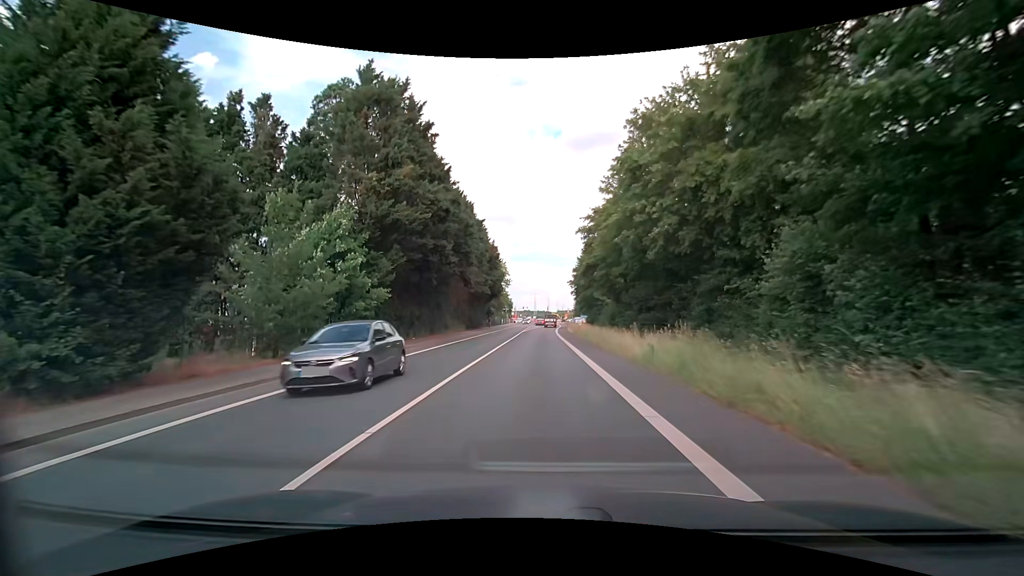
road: secondary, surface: asphalt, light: Day
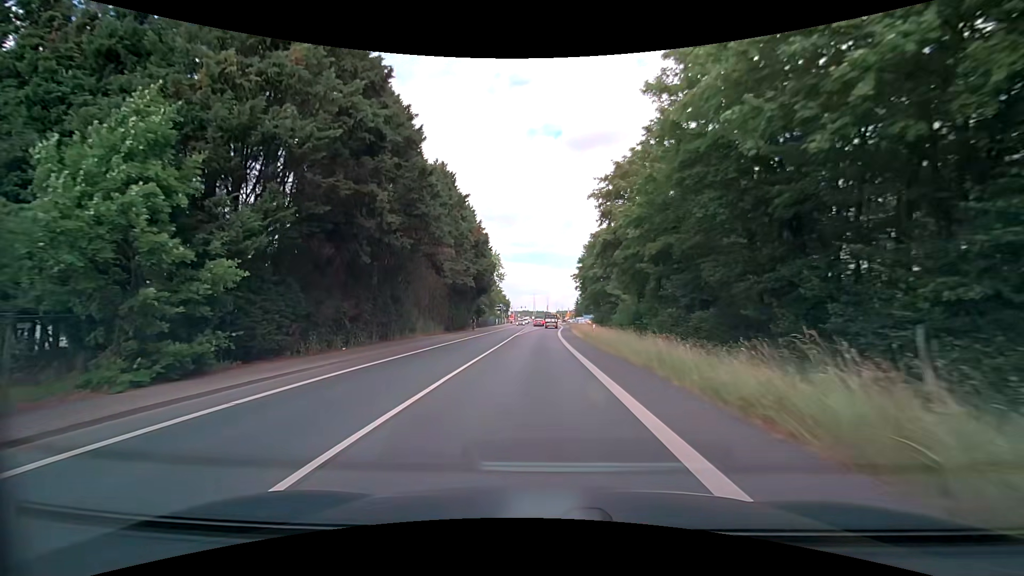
(+0.1, +13.2) m; +1°
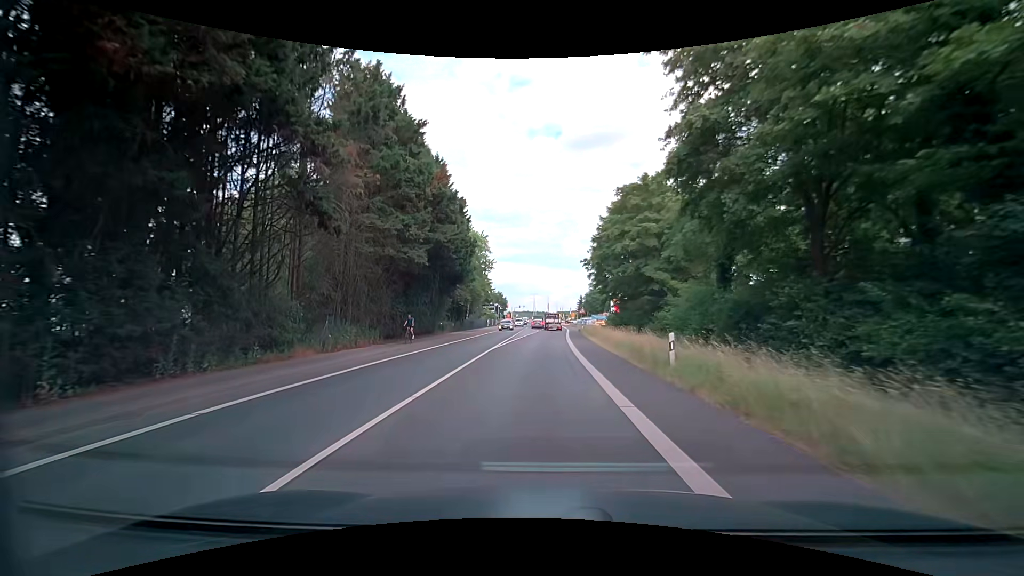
(-0.2, +19.5) m; -1°
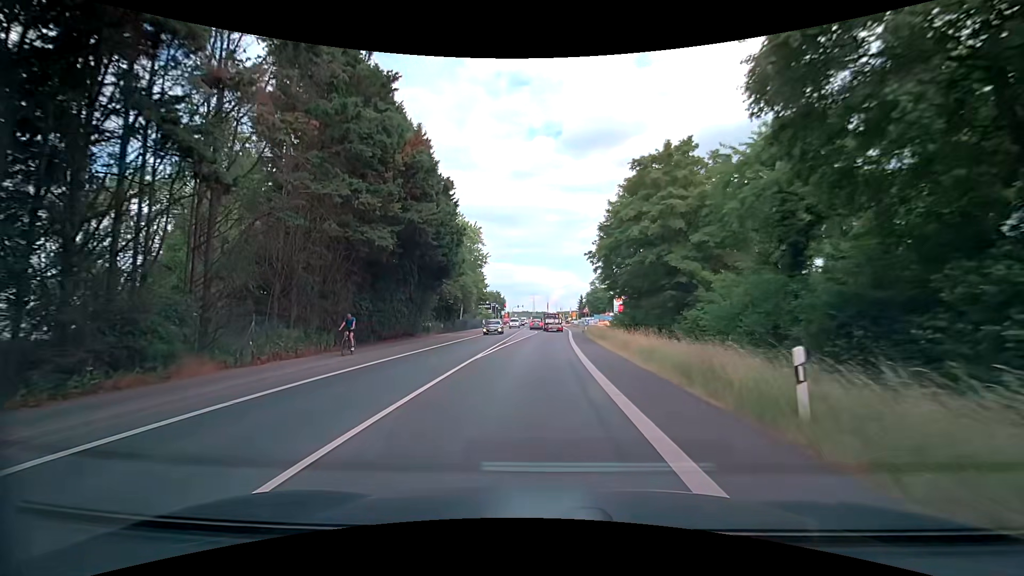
(0.0, +6.4) m; +1°
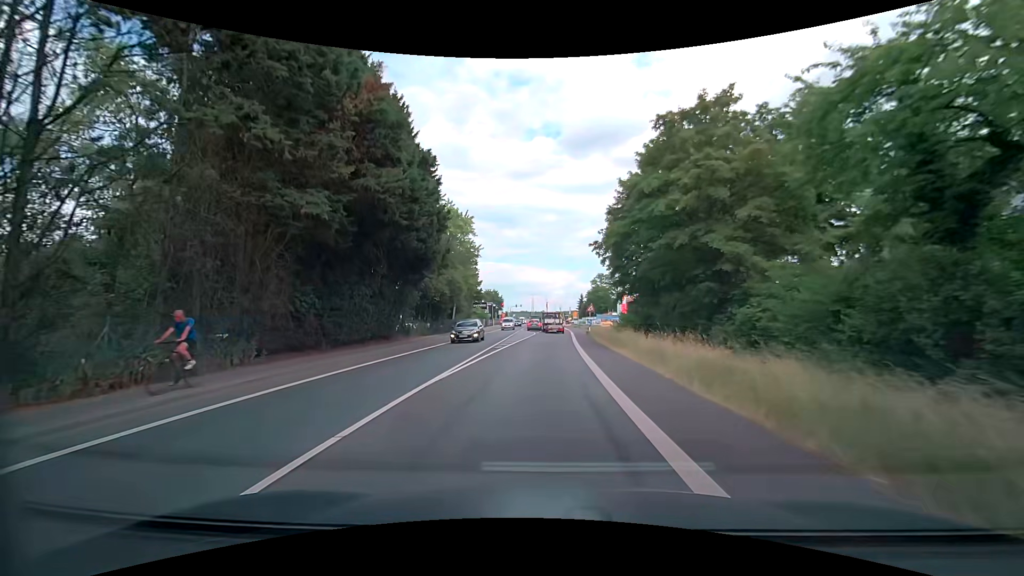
(0.0, +6.4) m; 0°
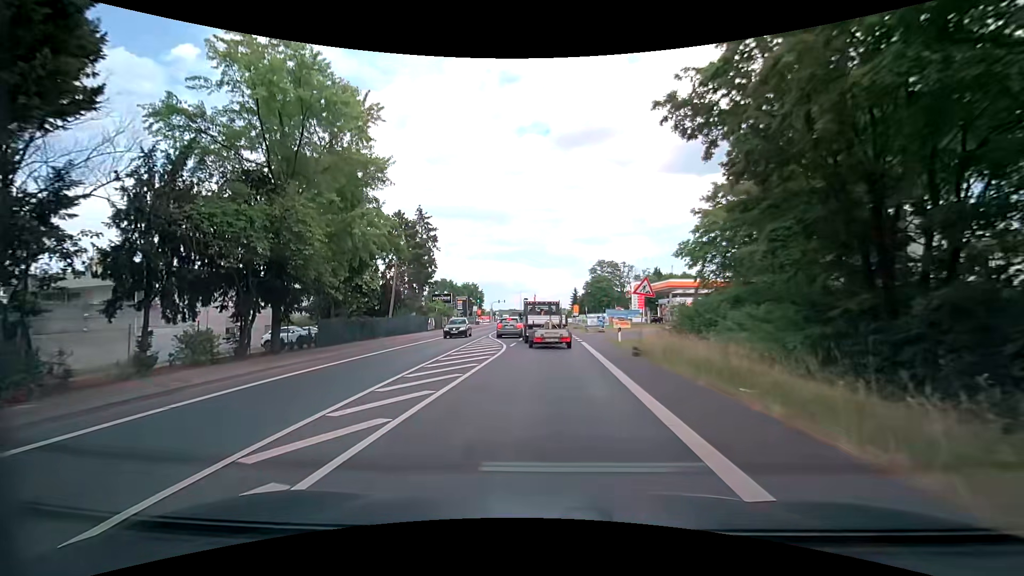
(+0.5, +28.7) m; +2°
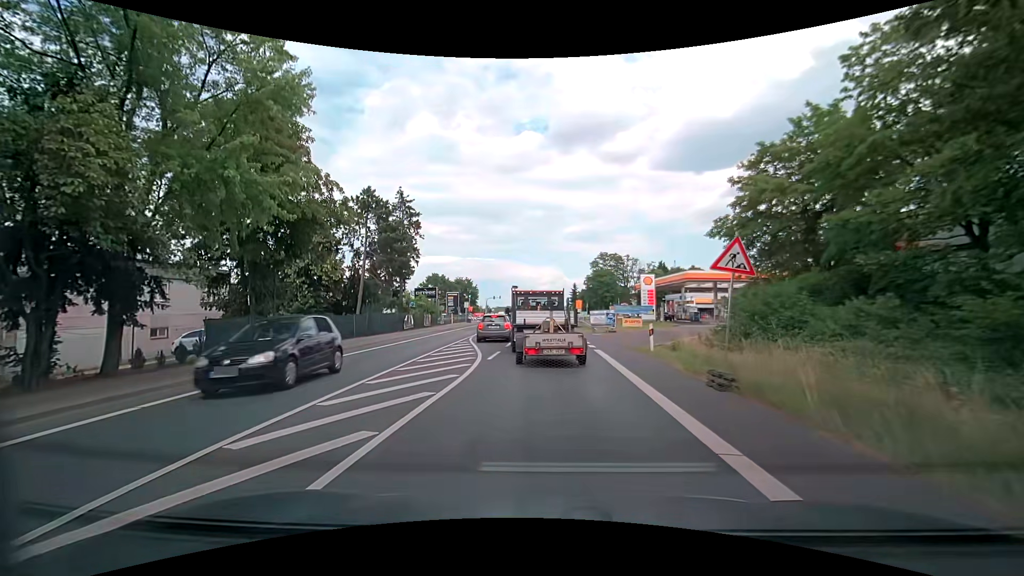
(-0.1, +8.6) m; 0°
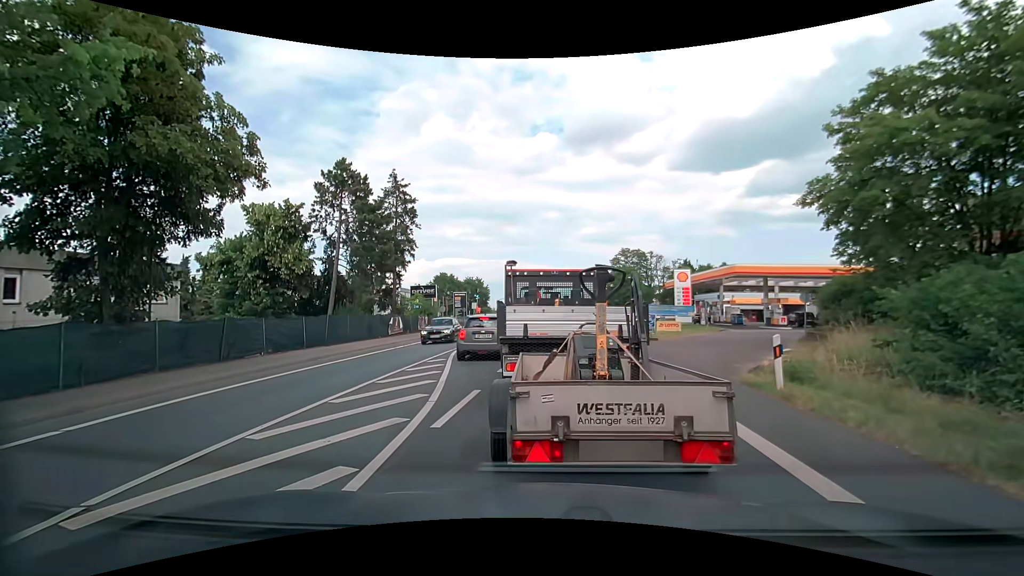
(-0.1, +8.4) m; -3°
(0, +10) (-1, +20) (-1, +30) (-1, +40) (-1, +50) (-1, +60) (-1, +70) (-1, +80) (-1, +90) (-1, +100) m
